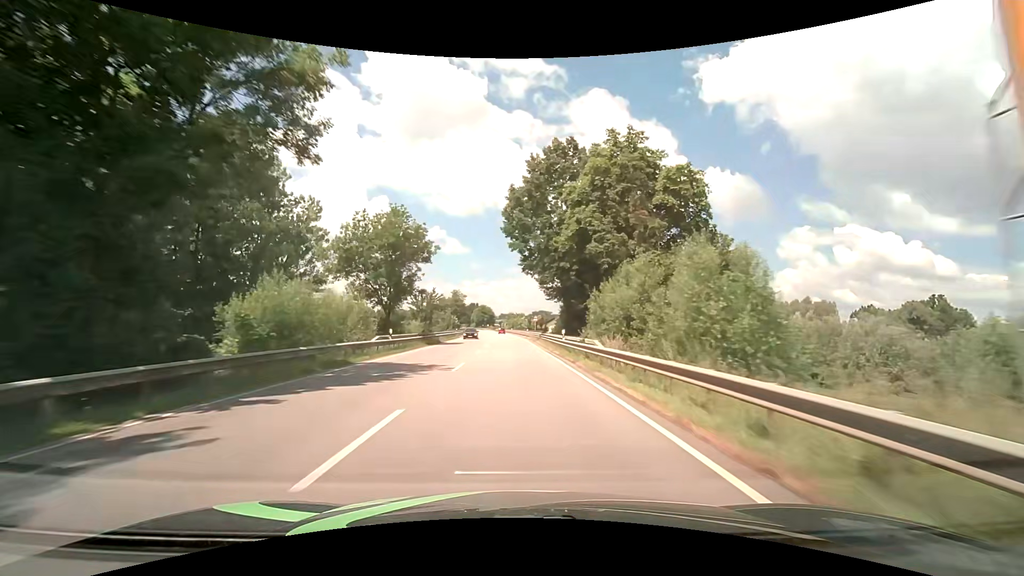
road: primary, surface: asphalt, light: Day
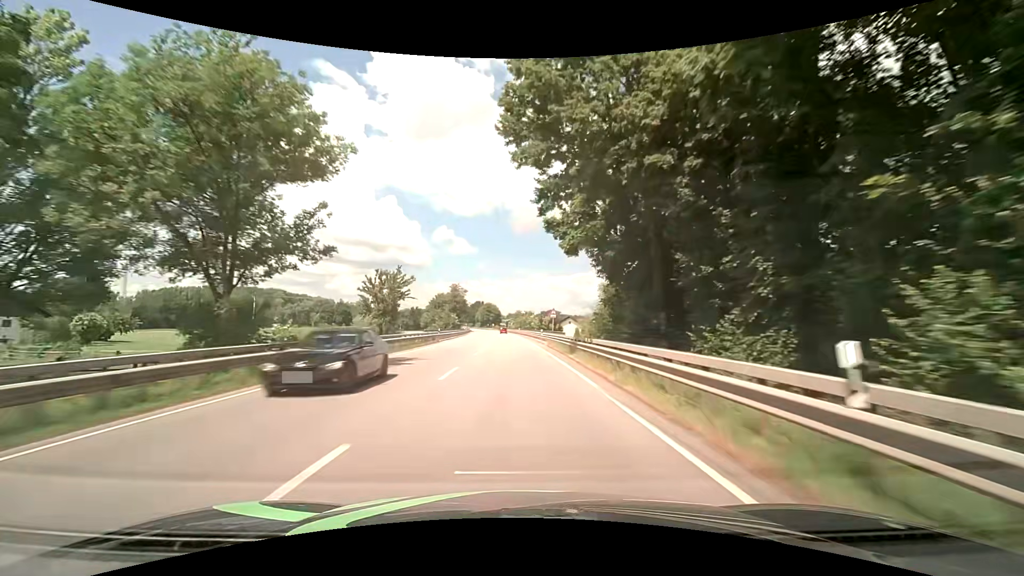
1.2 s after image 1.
(-0.2, +25.0) m; -1°
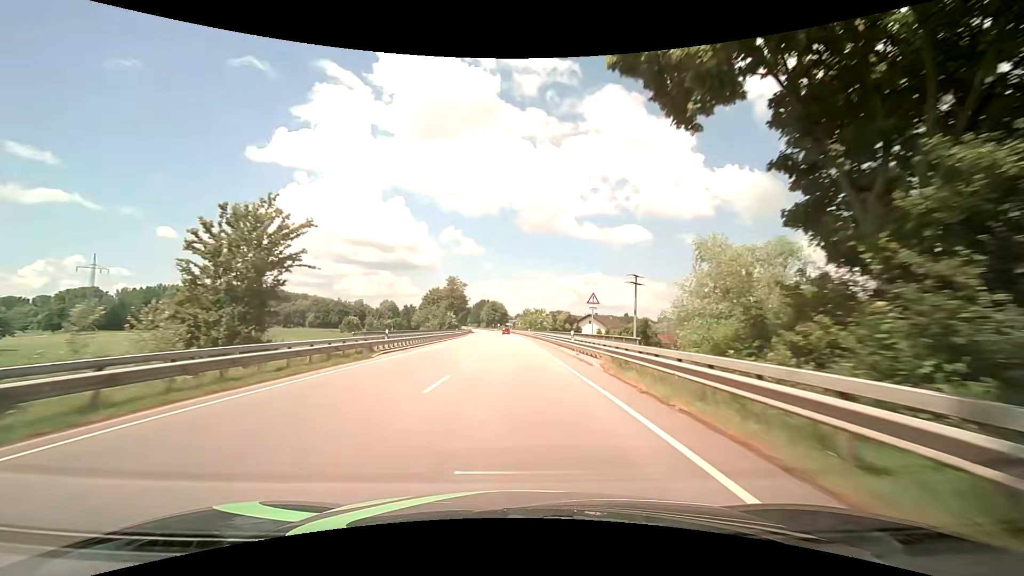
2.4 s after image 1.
(-0.2, +25.0) m; -1°
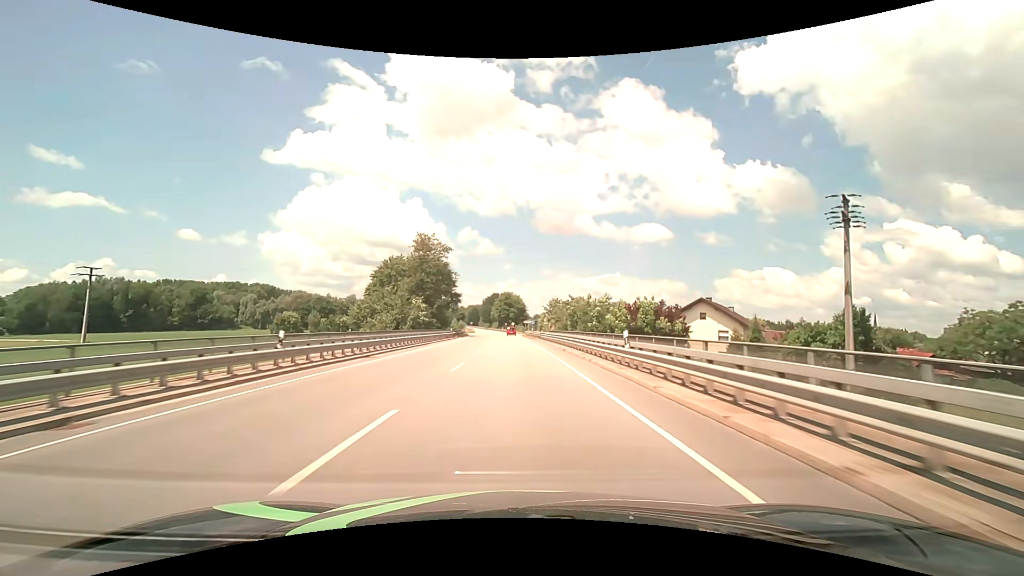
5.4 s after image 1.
(-1.1, +62.7) m; -2°
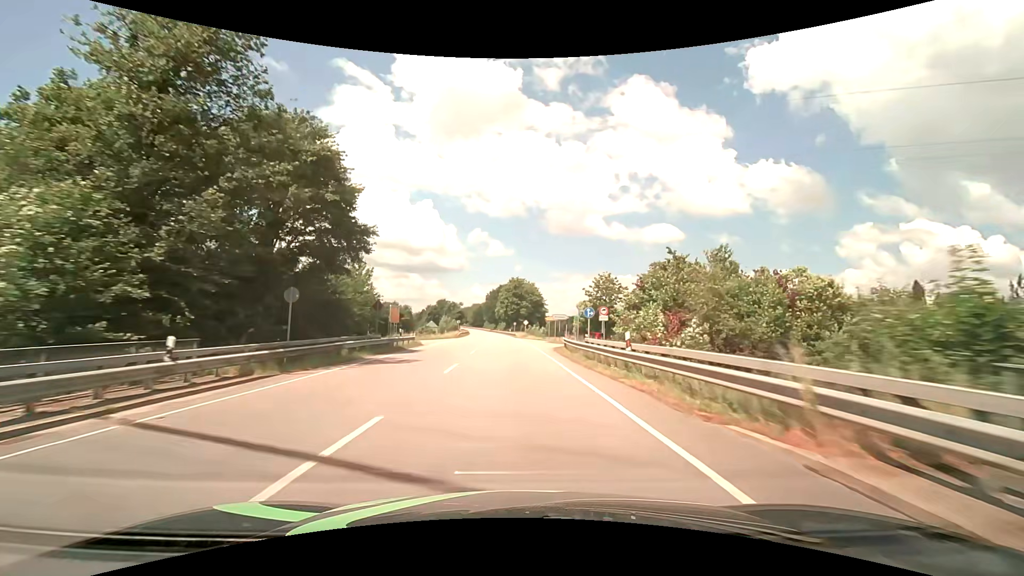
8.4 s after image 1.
(-0.8, +56.3) m; -1°
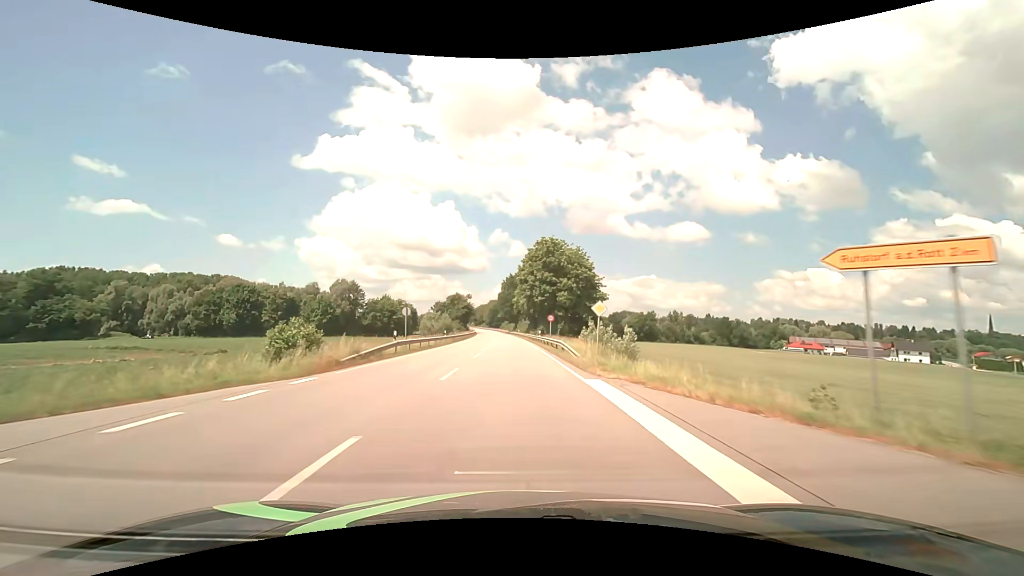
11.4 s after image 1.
(-1.5, +58.1) m; -3°
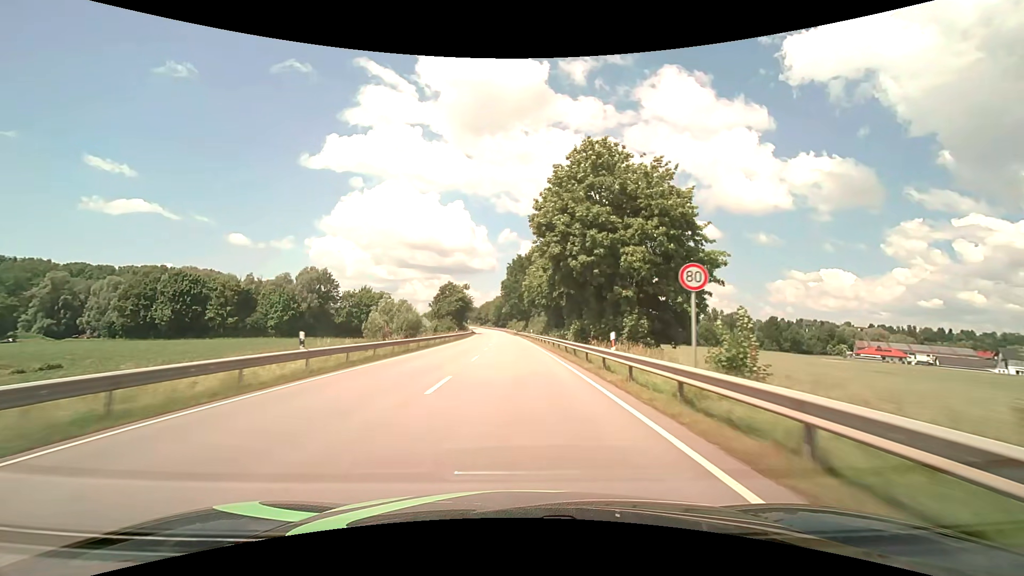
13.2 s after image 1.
(-0.4, +37.1) m; -1°
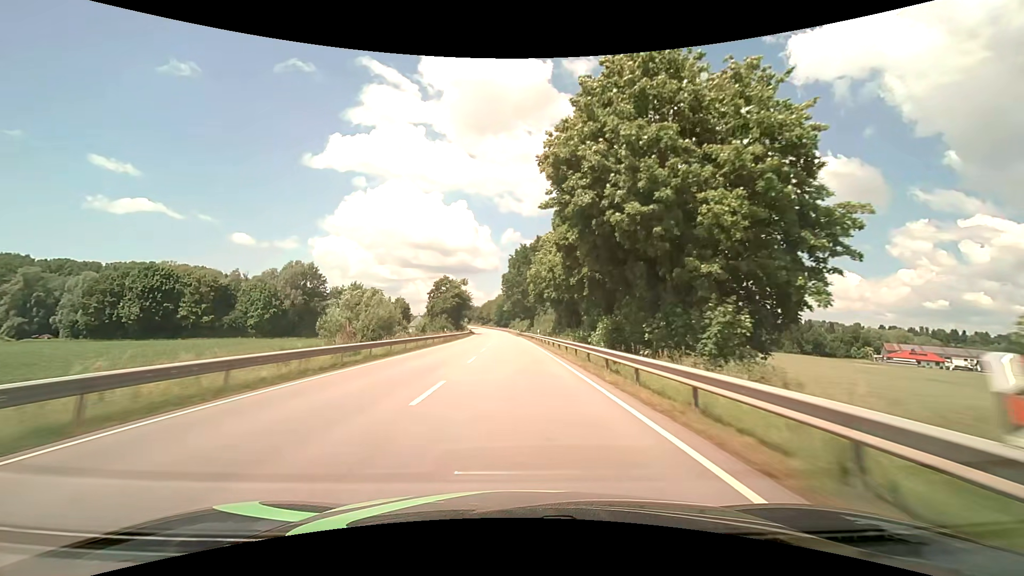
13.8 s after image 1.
(-0.1, +12.8) m; 0°
(0, +10) (0, +20) (0, +30) (-1, +40) (-1, +50) (-1, +60) (-1, +70) (-2, +80) (-2, +90) (-3, +100) m
